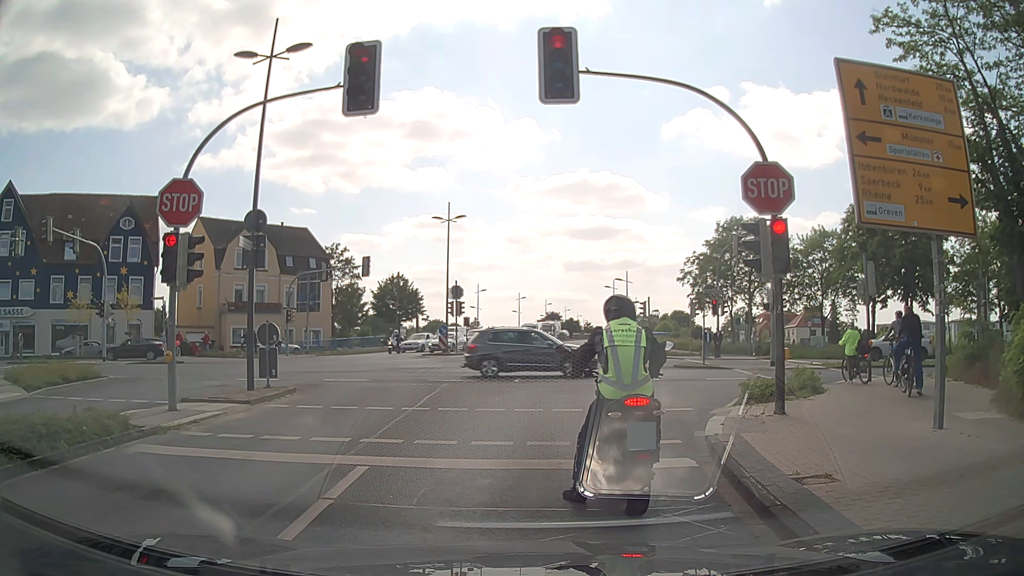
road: residential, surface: asphalt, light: Day
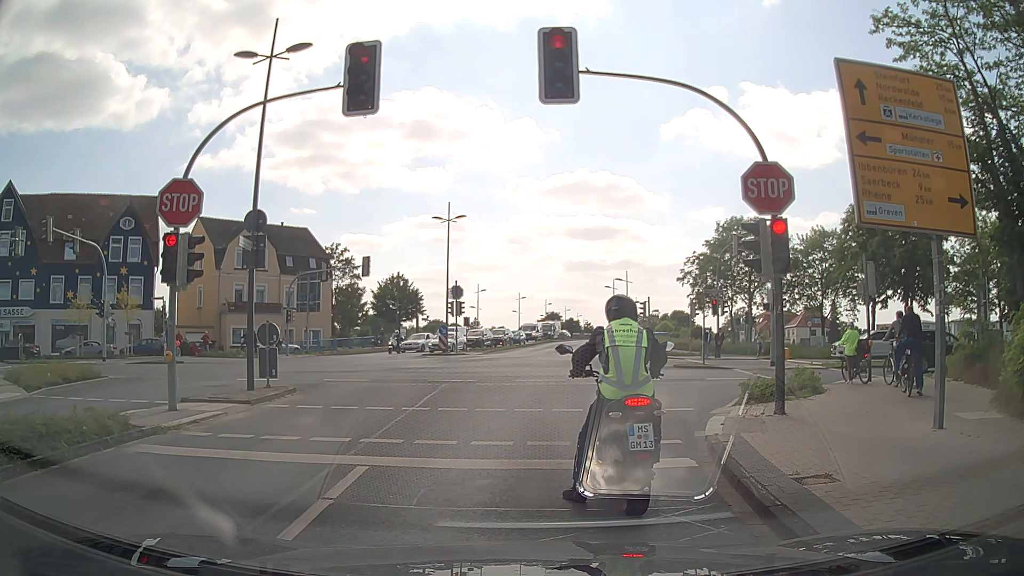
(0.0, 0.0) m; 0°
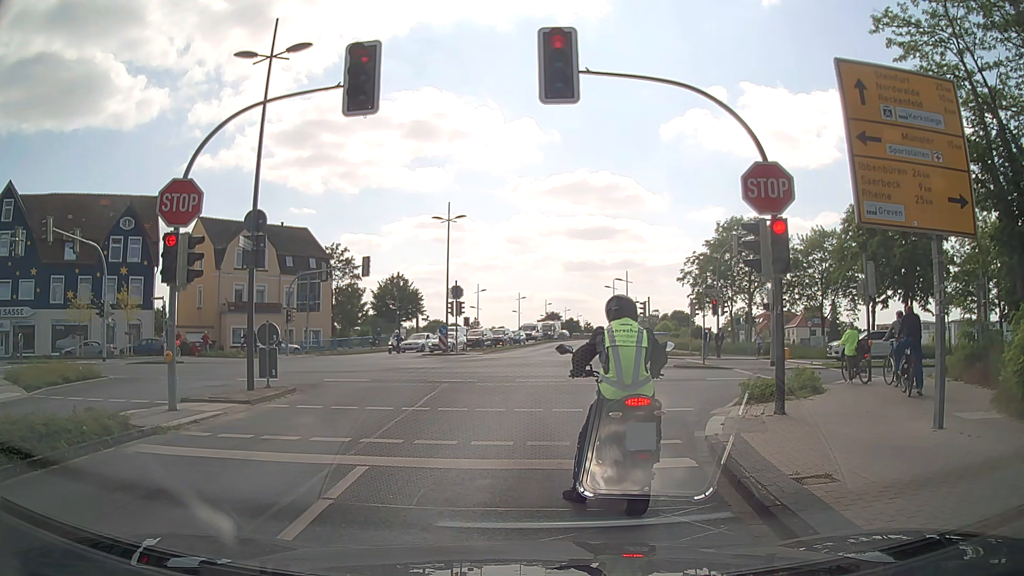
(0.0, 0.0) m; 0°
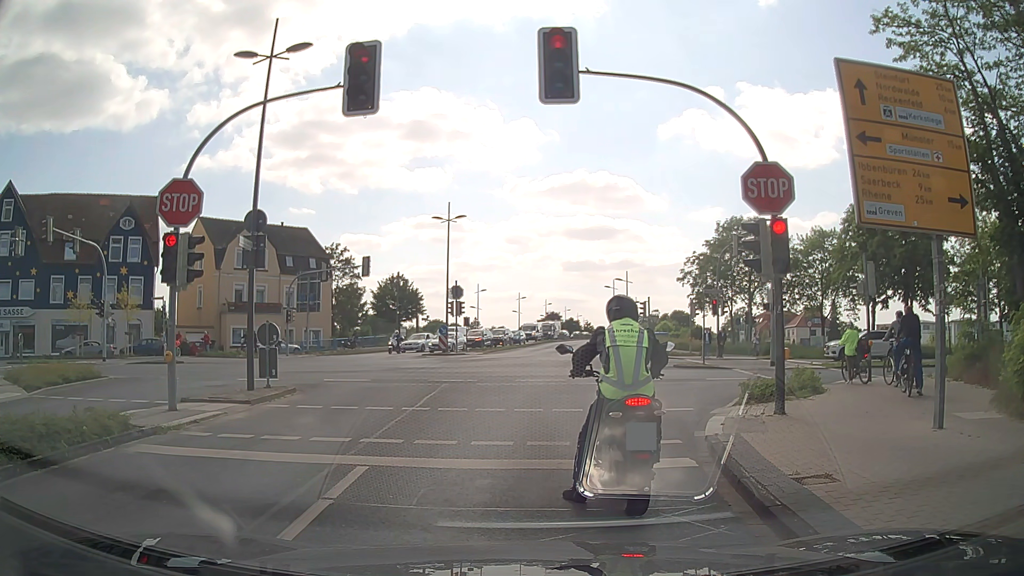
(0.0, 0.0) m; 0°
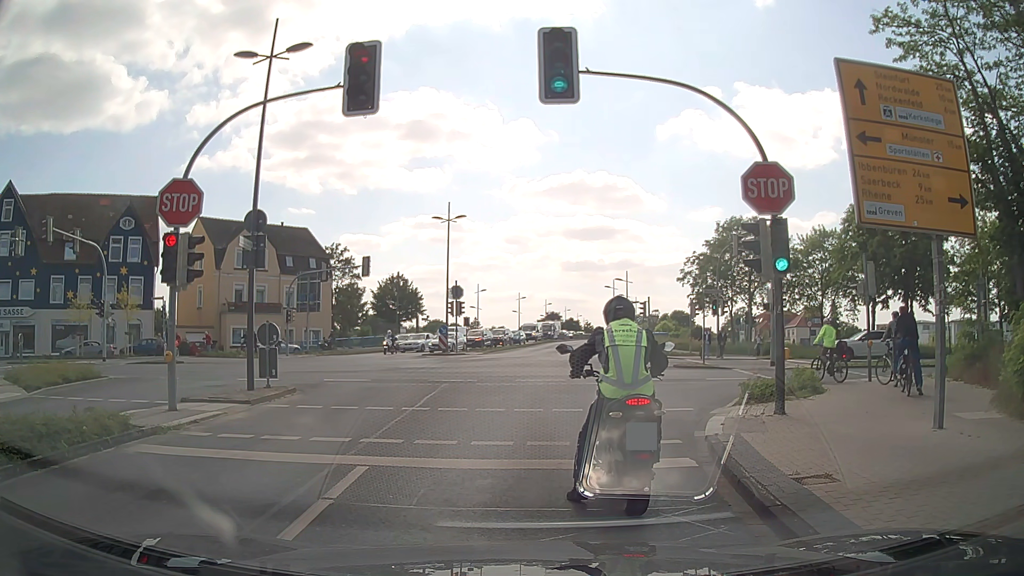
(0.0, 0.0) m; 0°
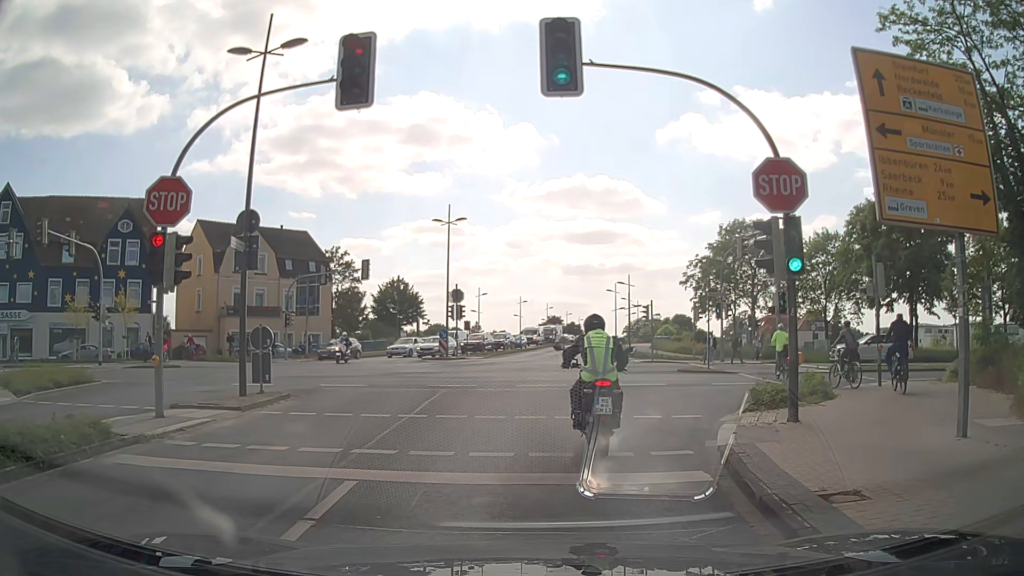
(0.0, +0.5) m; 0°
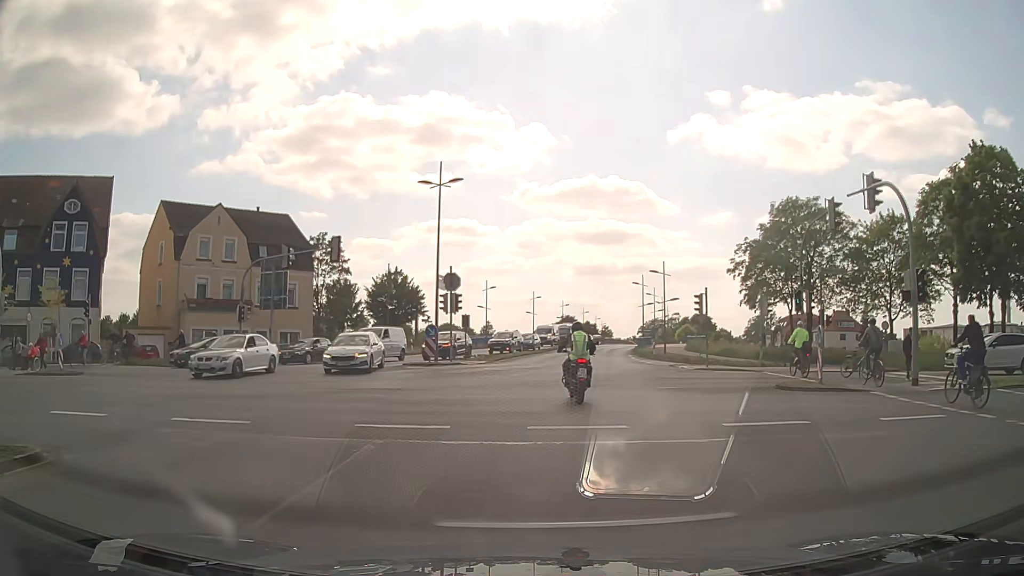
(-0.2, +10.4) m; -2°
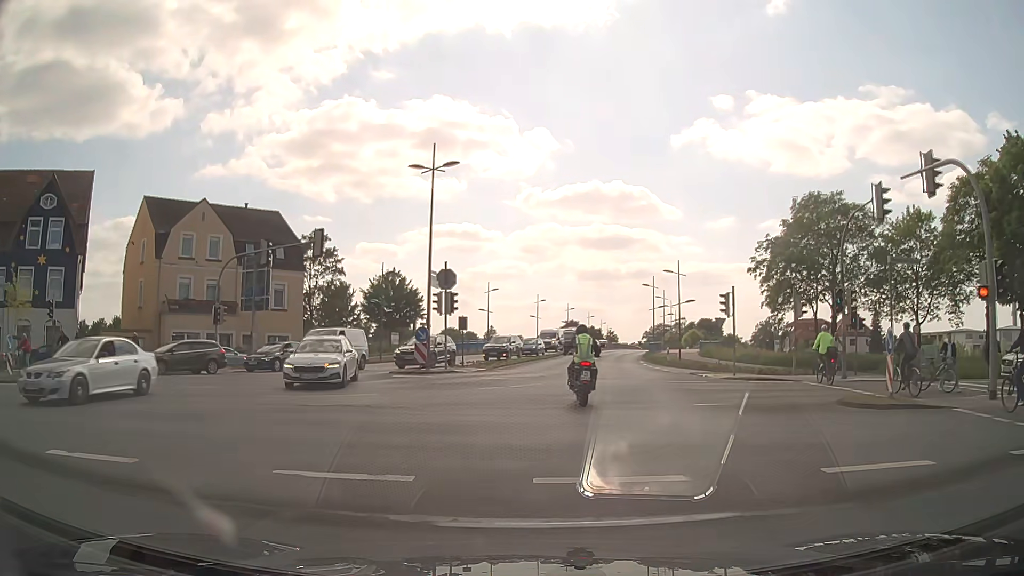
(0.0, +3.8) m; -1°
